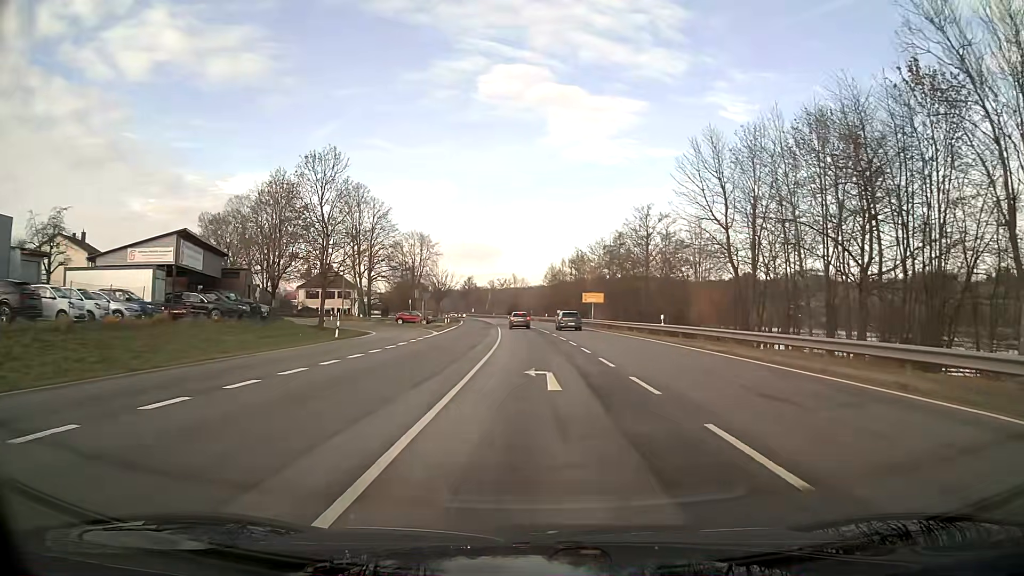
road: primary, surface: asphalt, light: Day
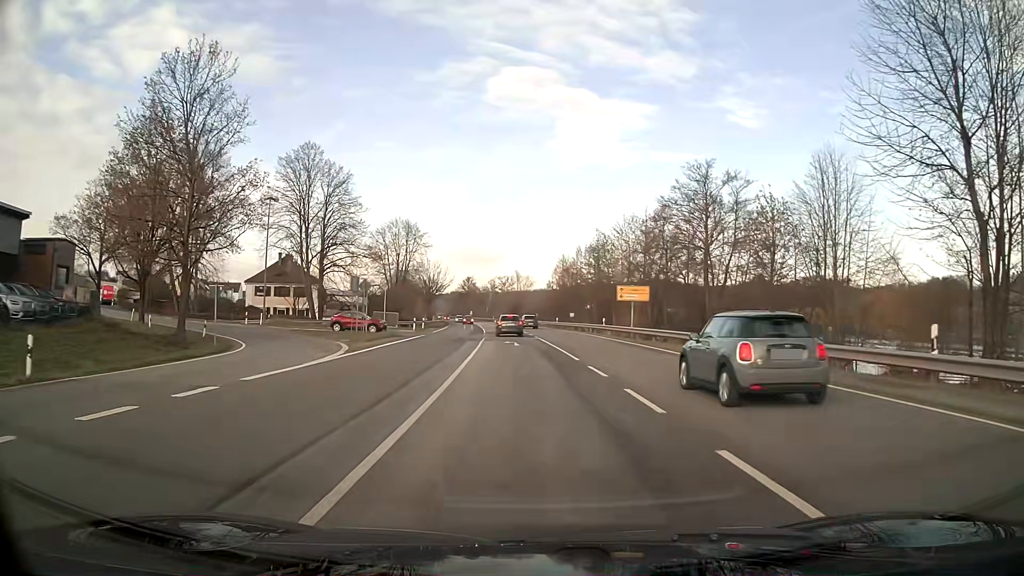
(-0.1, +25.1) m; -1°
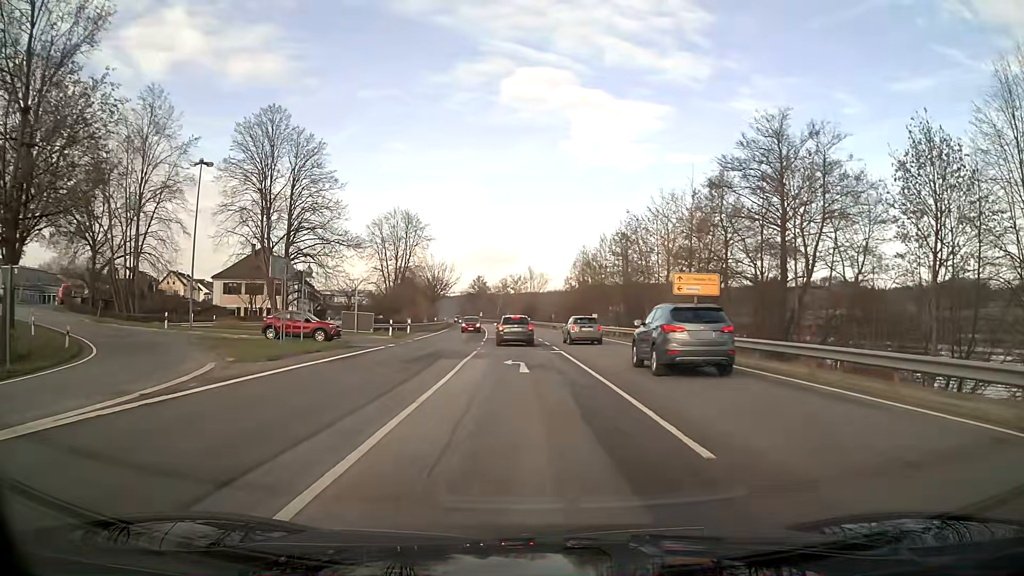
(-0.1, +14.4) m; -1°
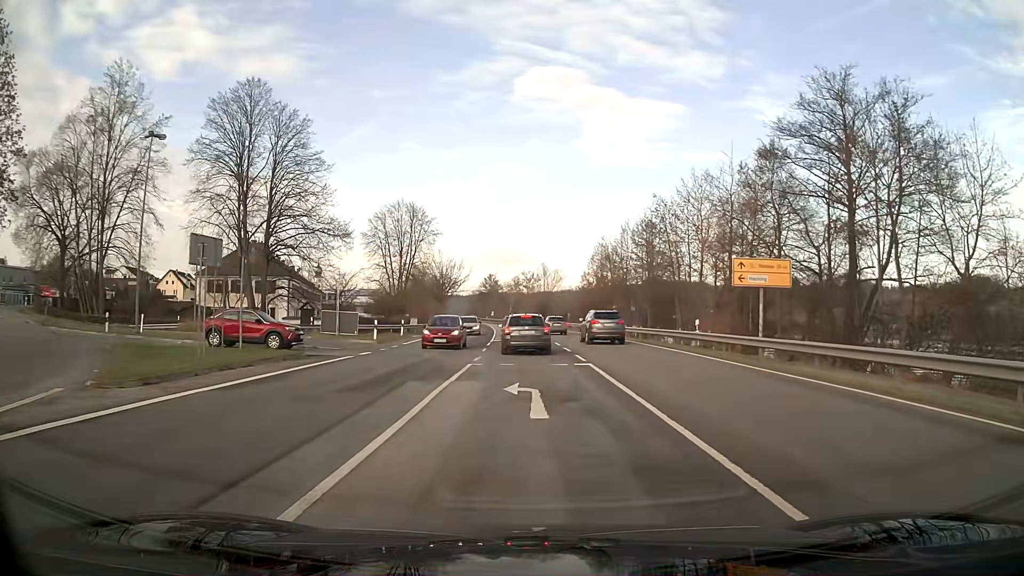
(-0.1, +7.6) m; -1°
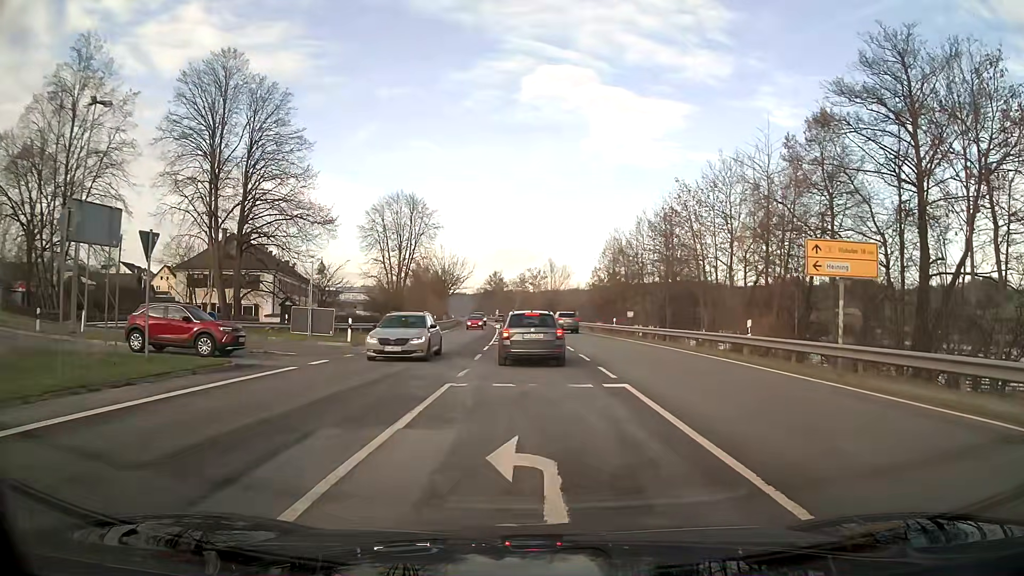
(0.0, +6.1) m; 0°
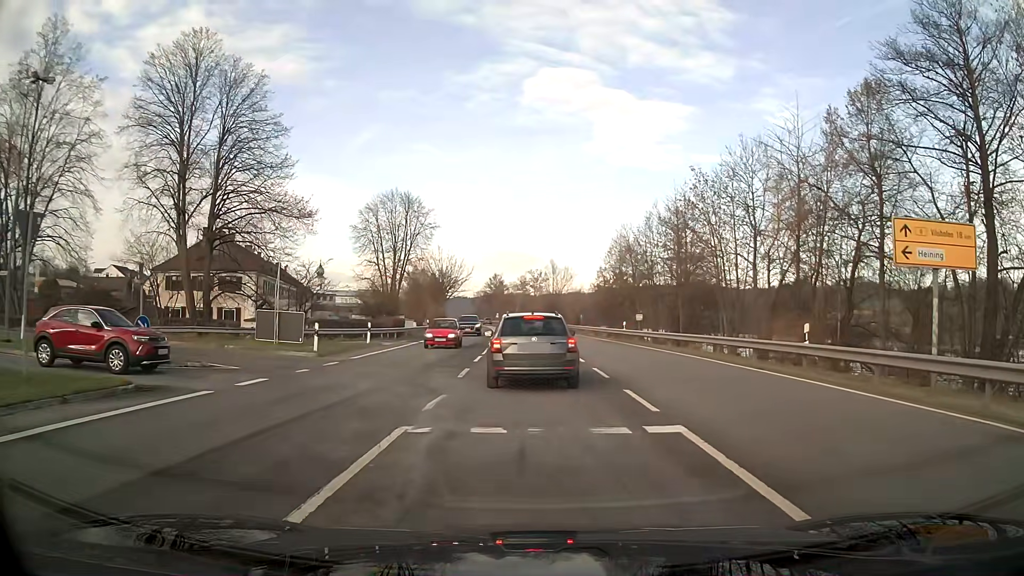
(0.0, +4.7) m; 0°
(0, +10) (-5, +18) (-14, +22) (-24, +24) (-34, +26) (-43, +31) (-50, +37) (-54, +46) (-57, +56) (-59, +66) m
